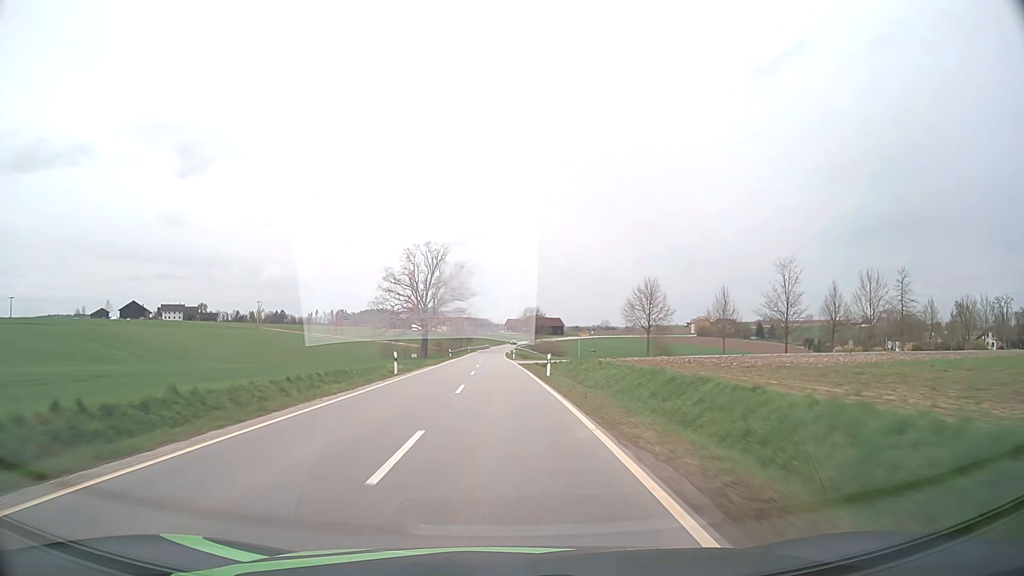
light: Day
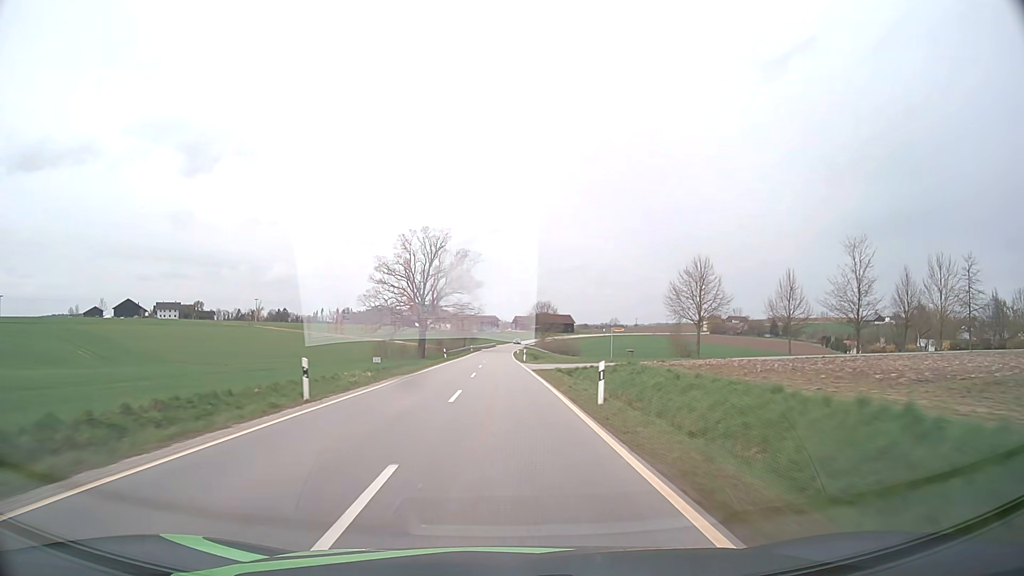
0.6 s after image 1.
(-0.1, +15.1) m; -1°
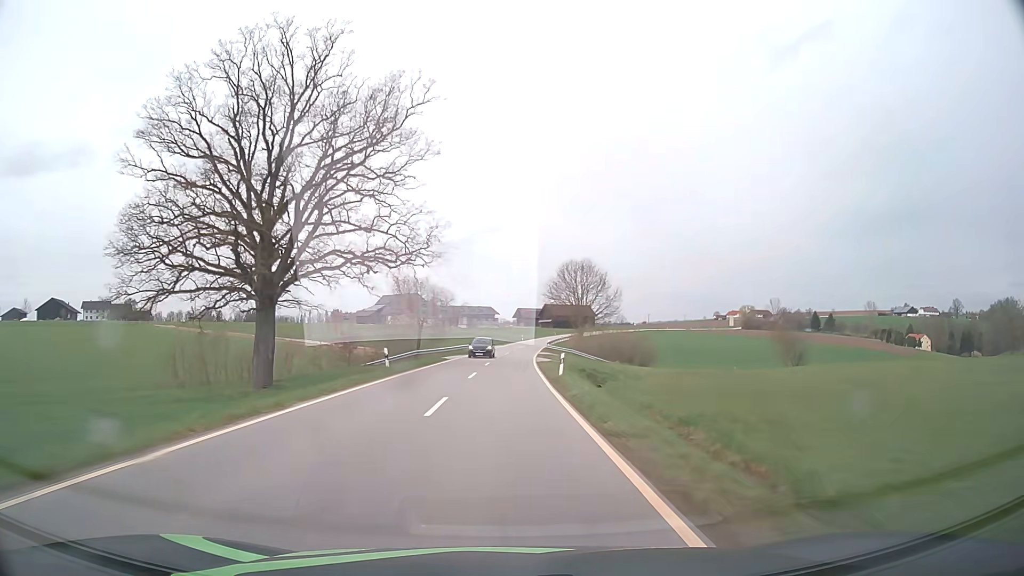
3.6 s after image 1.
(-0.5, +76.9) m; 0°
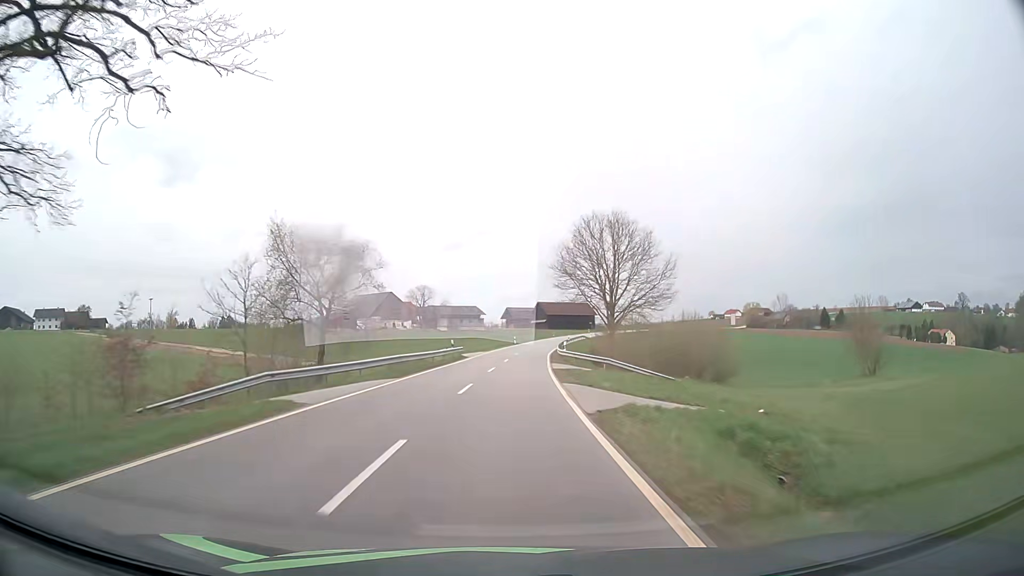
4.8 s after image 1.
(+0.2, +31.3) m; +1°
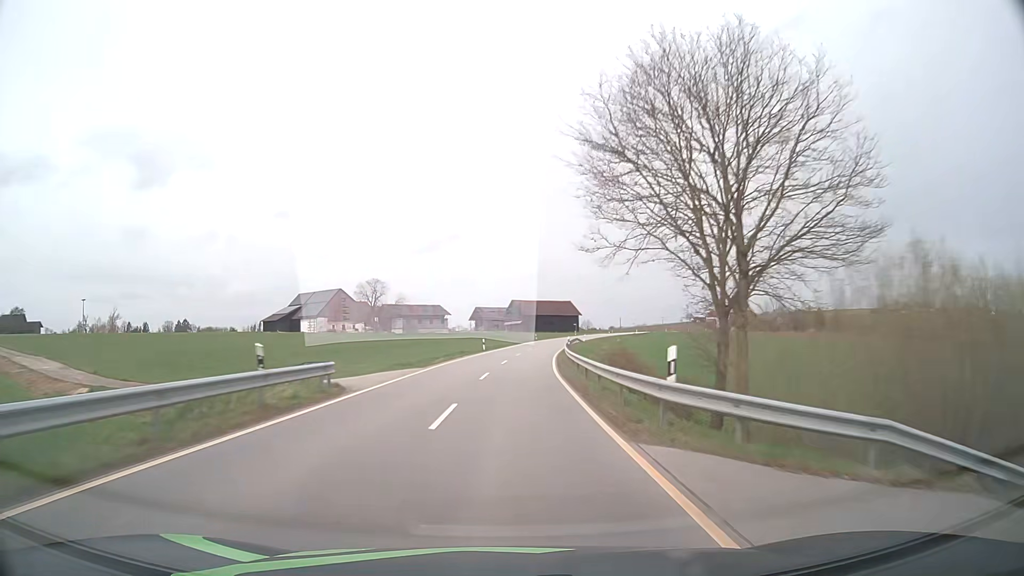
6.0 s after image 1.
(+0.5, +31.4) m; +2°
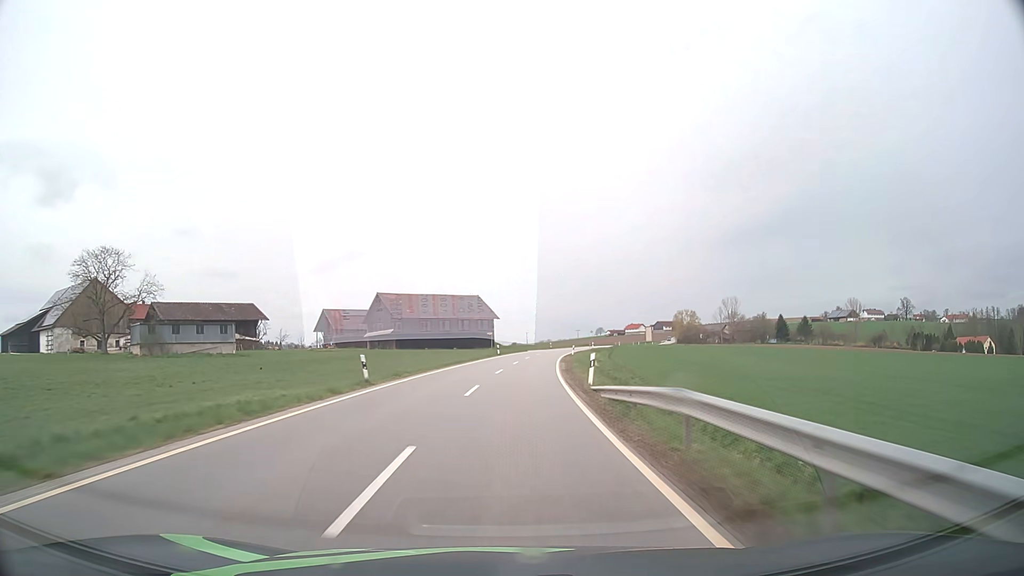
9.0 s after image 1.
(+5.6, +78.3) m; +9°
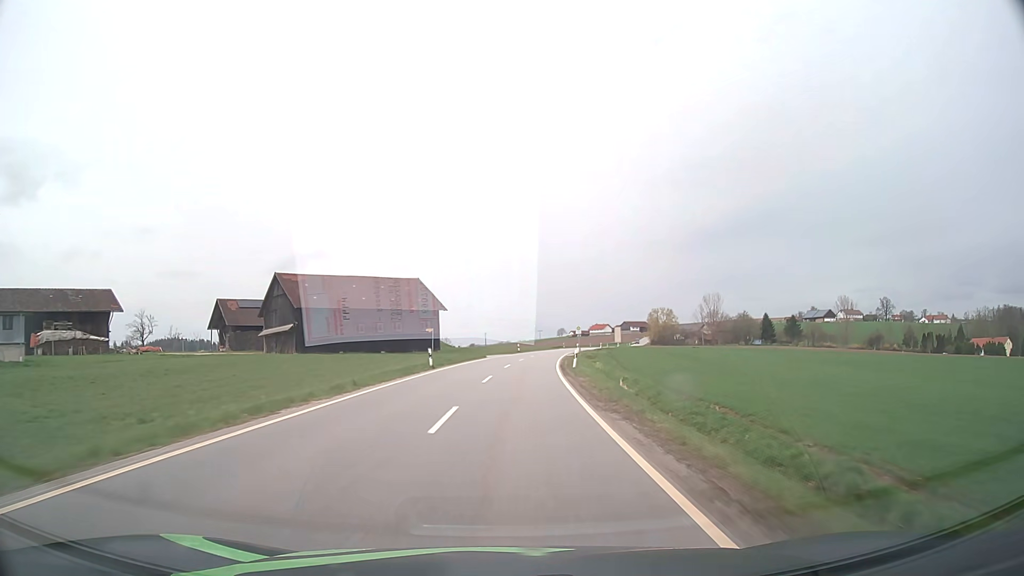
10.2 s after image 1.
(+1.0, +31.3) m; +4°
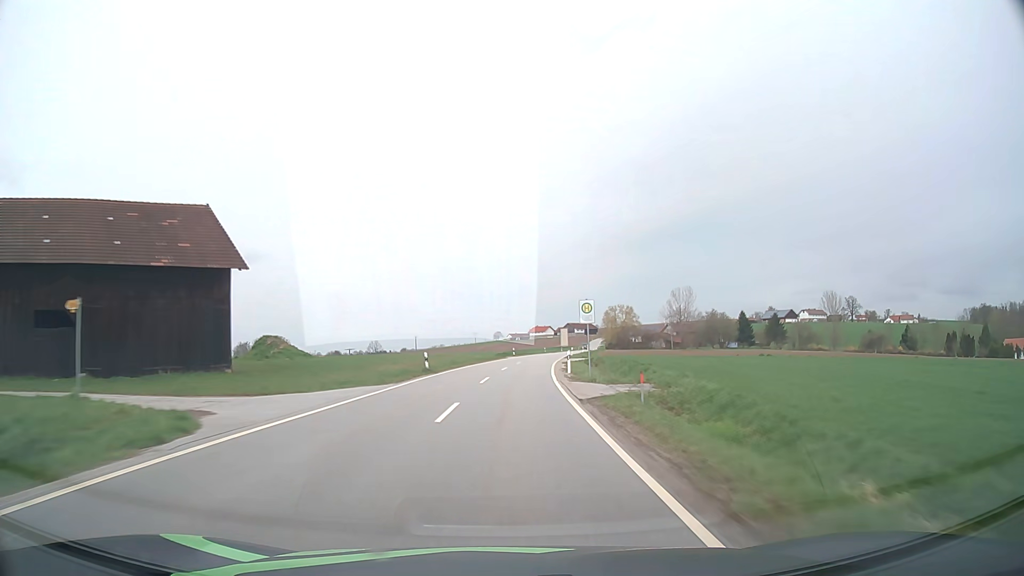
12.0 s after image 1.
(+2.2, +46.8) m; +5°
(0, +10) (0, +20) (+1, +30) (+1, +40) (+2, +50) (+3, +60) (+4, +70) (+6, +80) (+7, +90) (+8, +100) m
